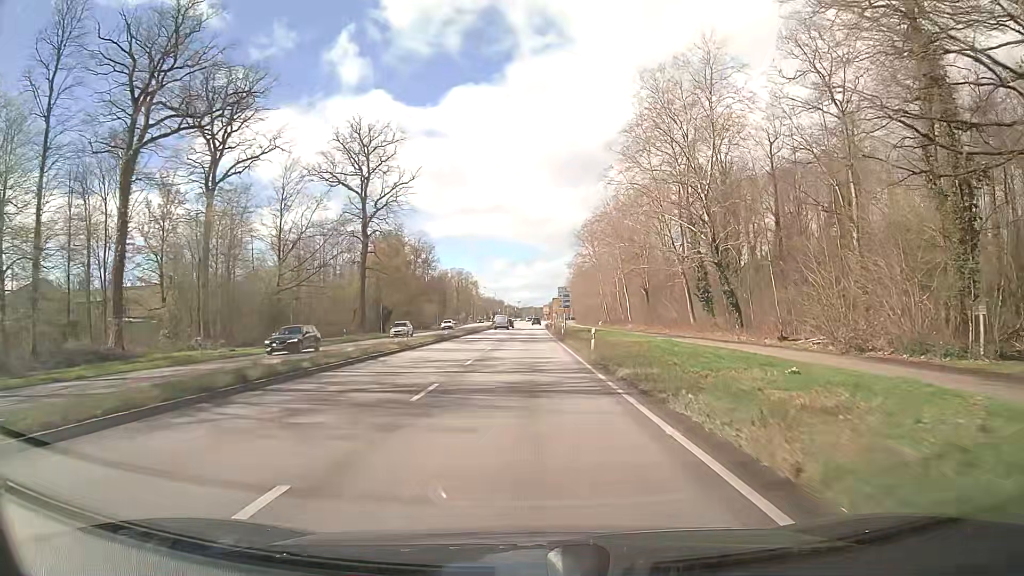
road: primary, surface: asphalt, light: Day
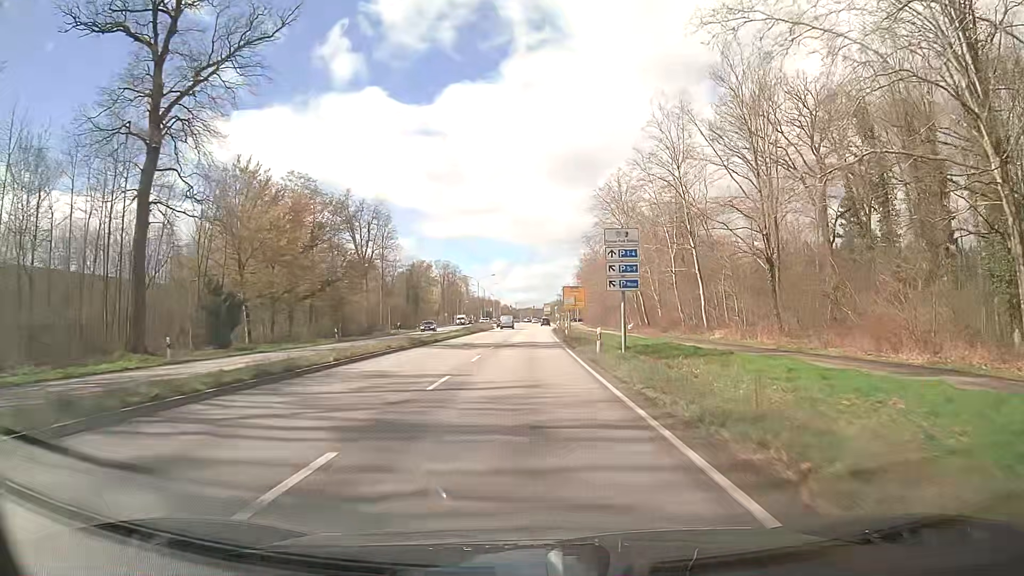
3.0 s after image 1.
(-0.1, +53.4) m; 0°
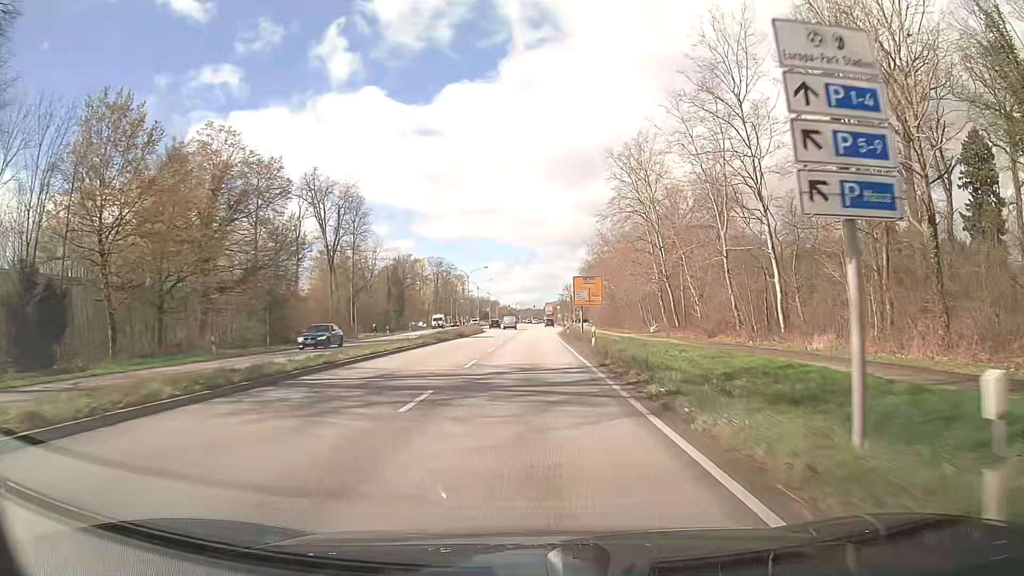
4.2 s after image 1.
(-0.1, +21.3) m; 0°
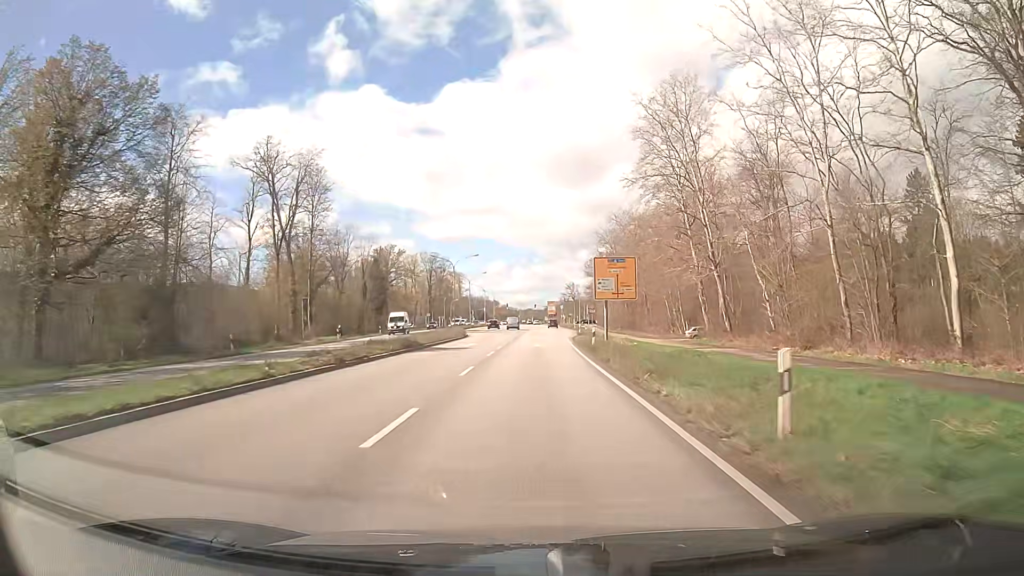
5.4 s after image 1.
(0.0, +21.3) m; 0°
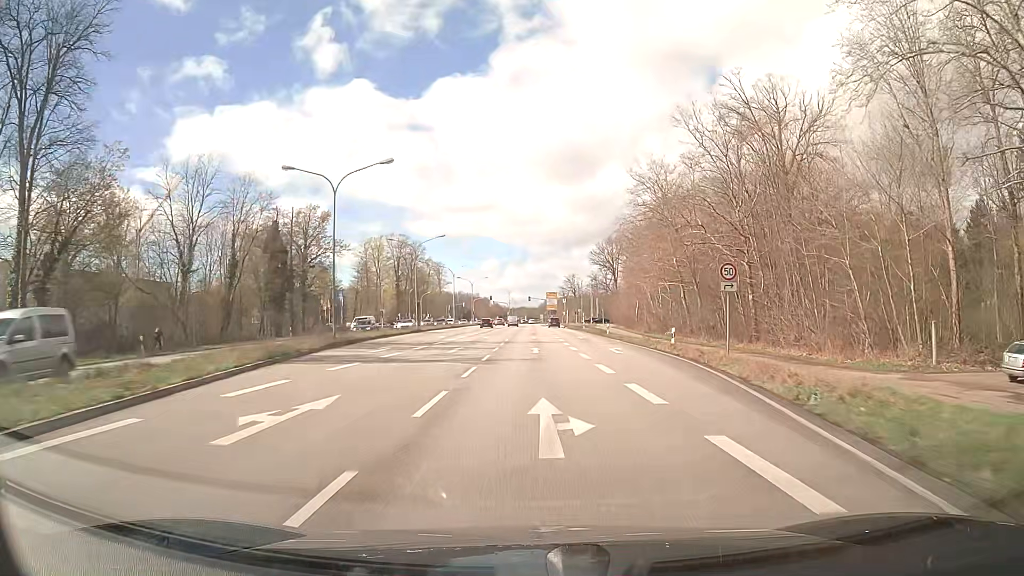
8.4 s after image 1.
(+0.1, +53.0) m; 0°
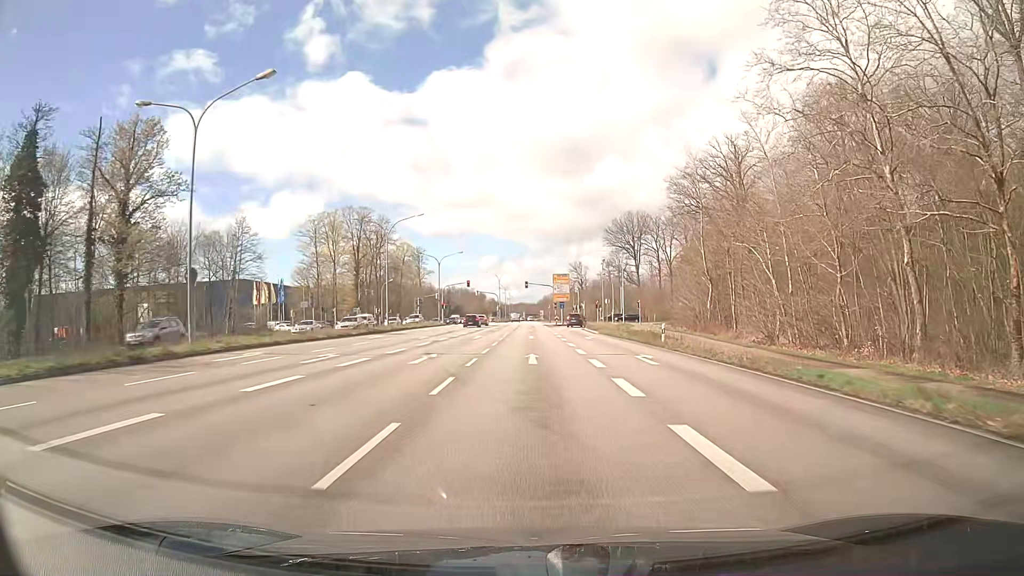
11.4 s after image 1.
(+0.2, +48.3) m; +1°
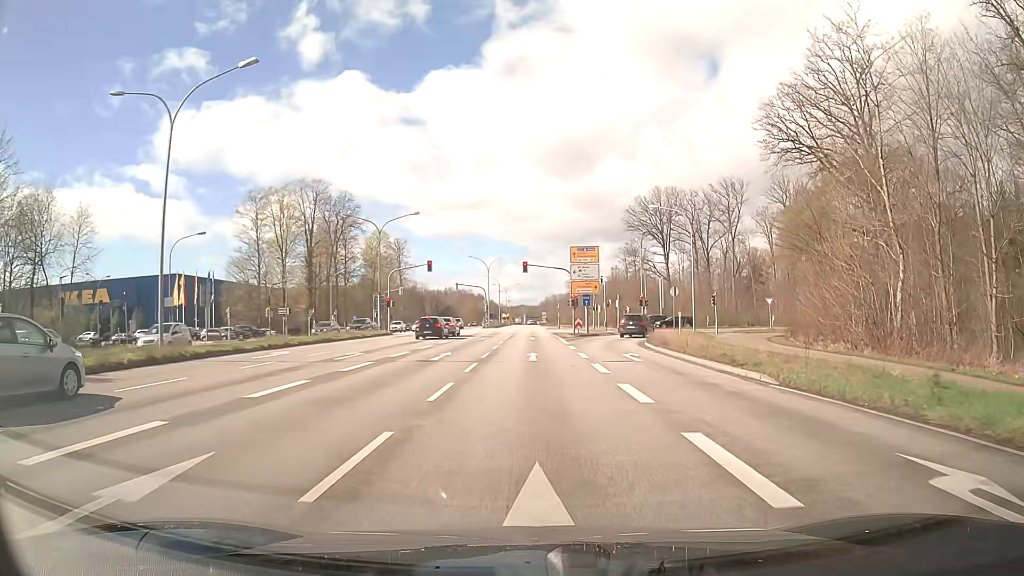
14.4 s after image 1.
(-0.4, +36.7) m; -1°
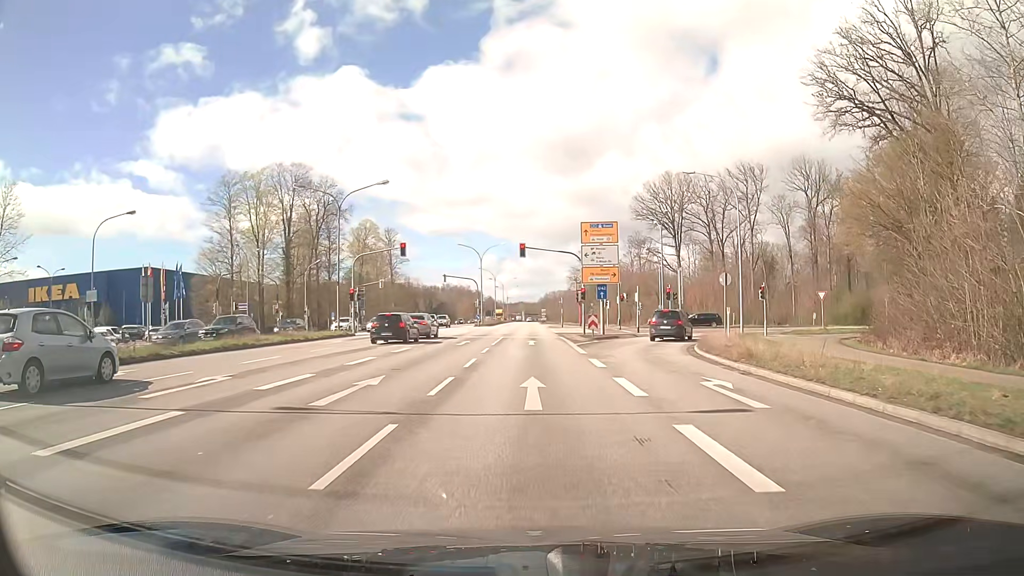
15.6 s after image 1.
(0.0, +11.6) m; 0°
